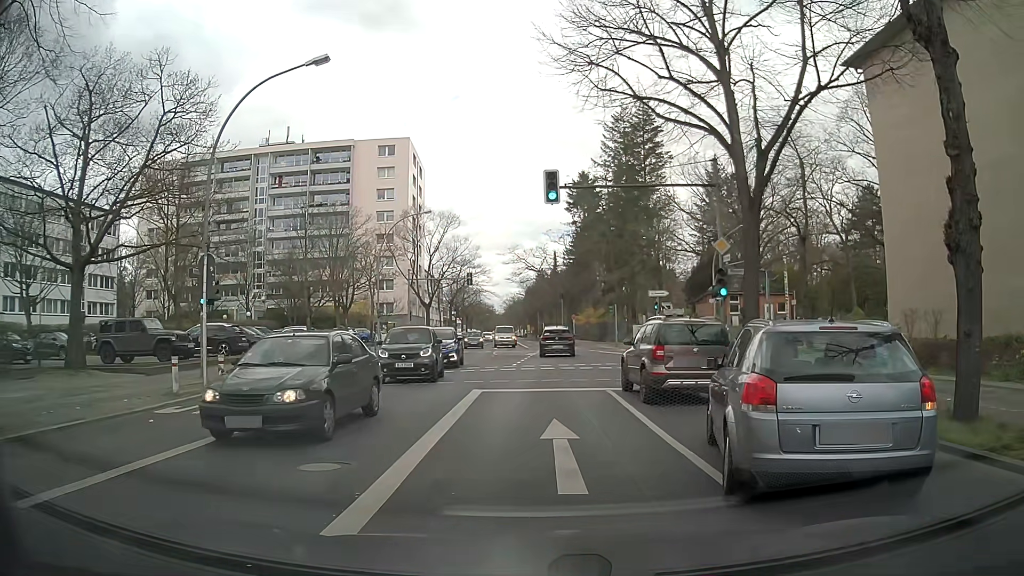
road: secondary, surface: asphalt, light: Day
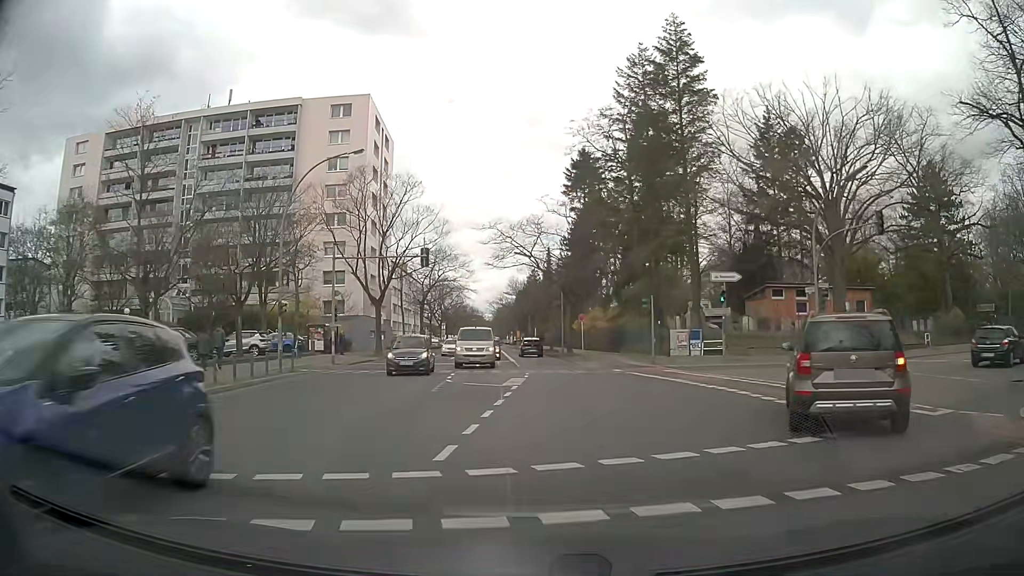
(+0.5, +19.9) m; +2°
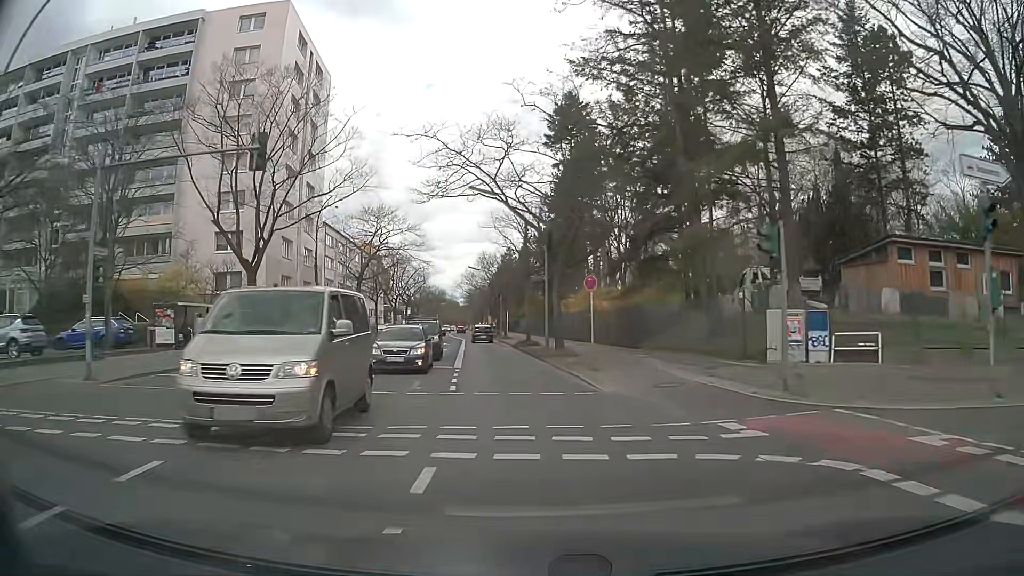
(+0.6, +20.0) m; +2°
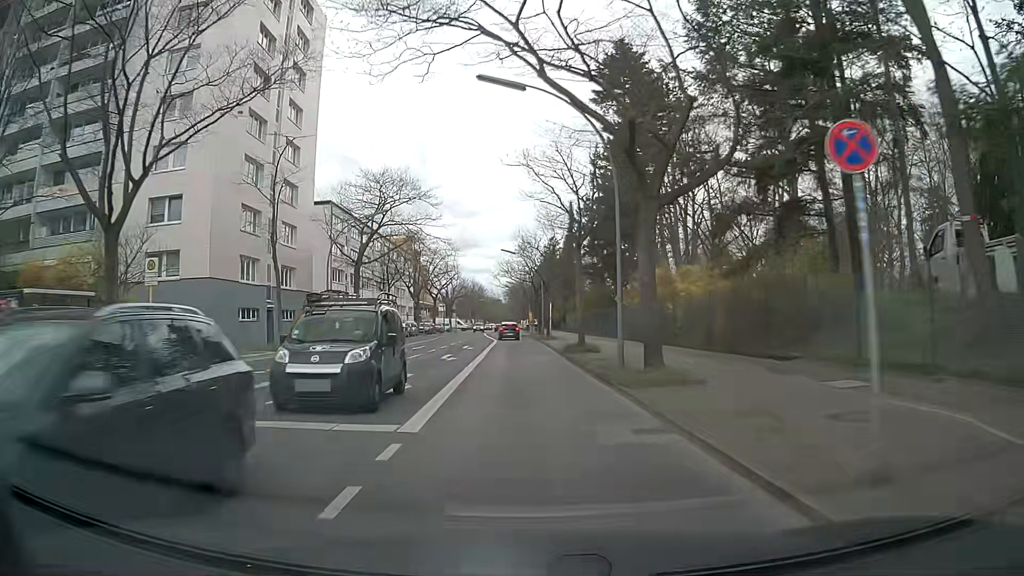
(-0.4, +14.6) m; -4°
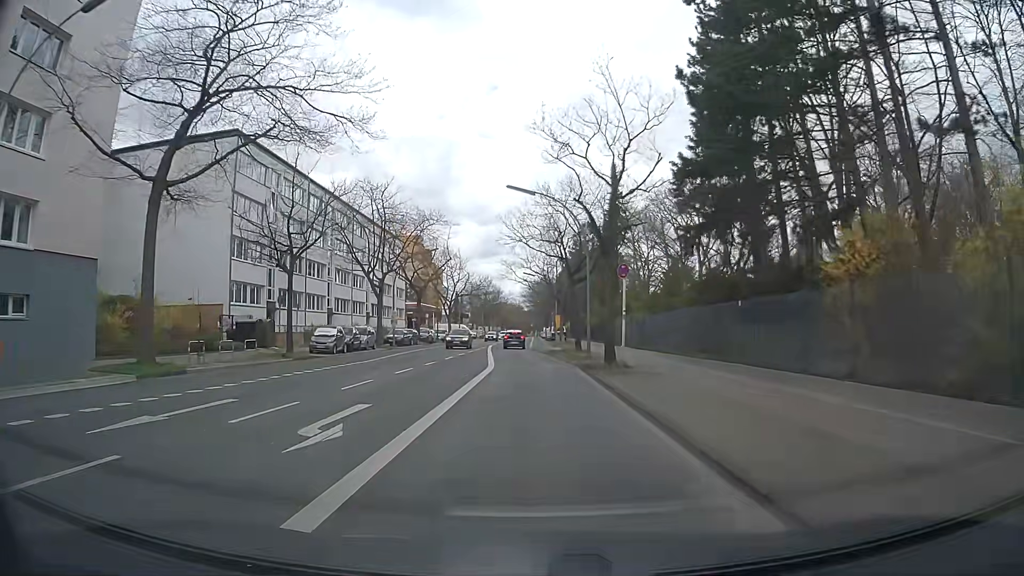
(-0.8, +29.9) m; -3°
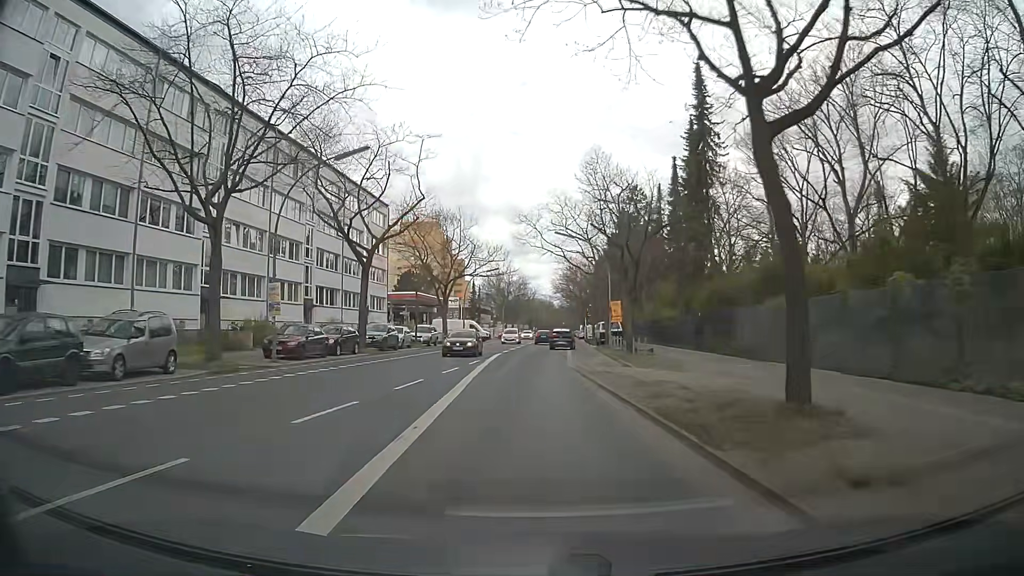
(-0.1, +30.2) m; -2°
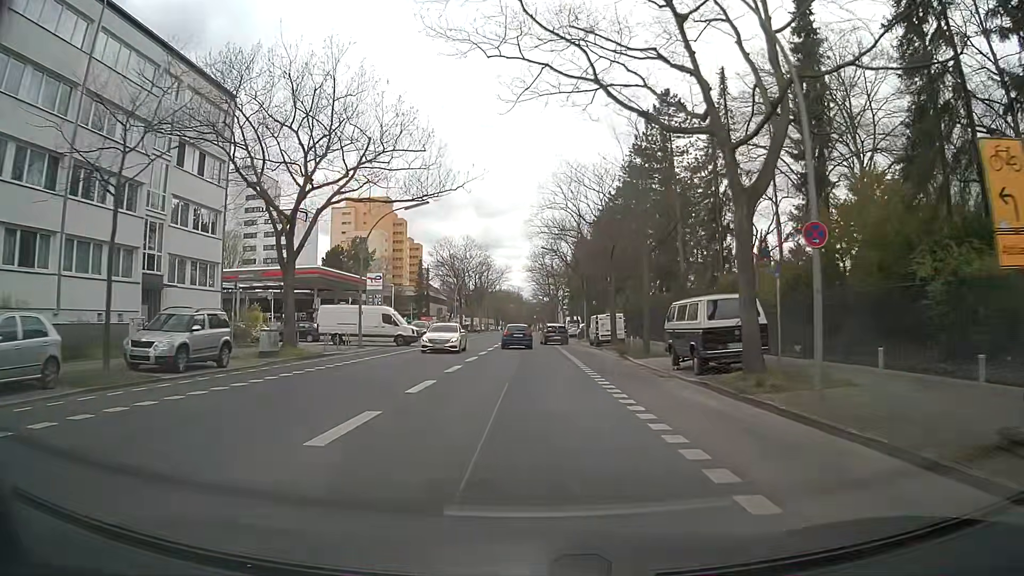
(0.0, +35.3) m; +3°
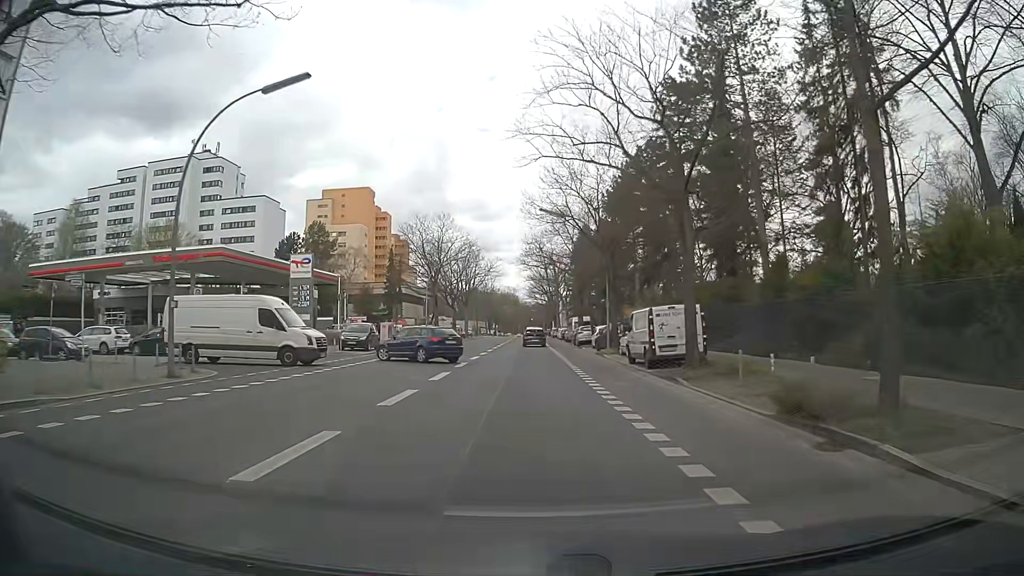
(-0.1, +19.8) m; -1°
(0, +10) (0, +20) (0, +30) (0, +40) (0, +50) (0, +60) (0, +70) (0, +80) (0, +90) (0, +100) m
